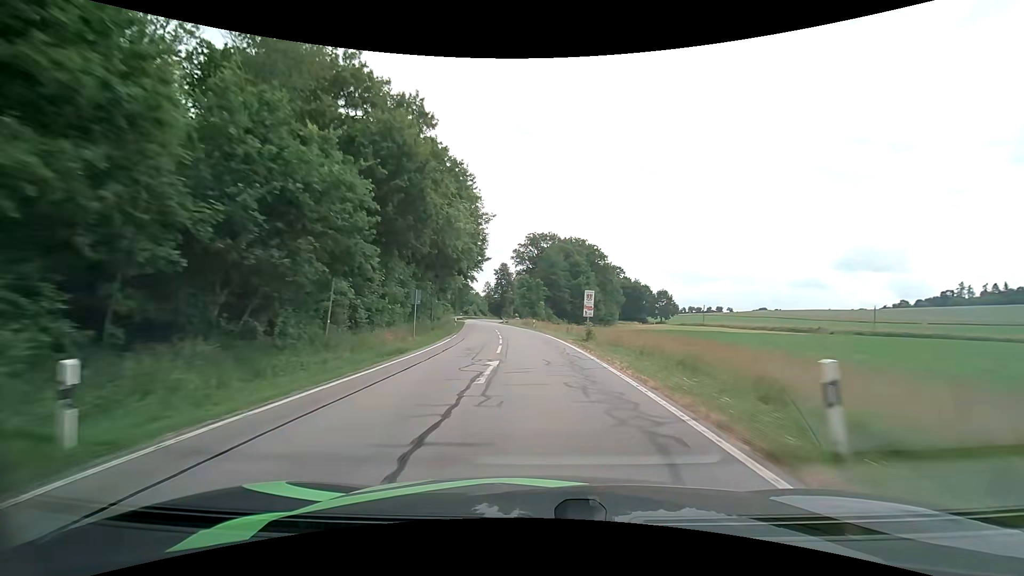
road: secondary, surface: asphalt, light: Day
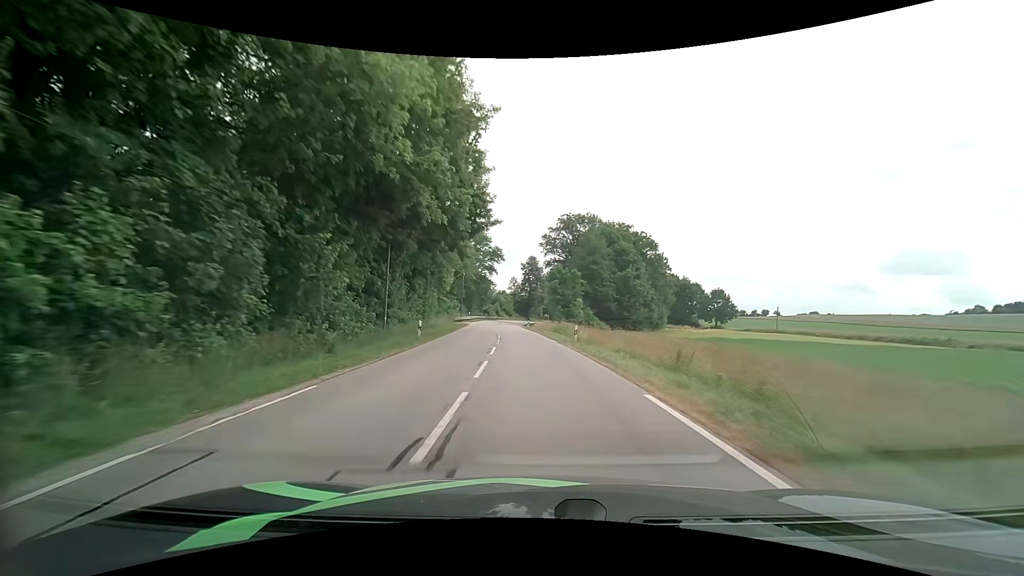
(-0.6, +24.6) m; -4°
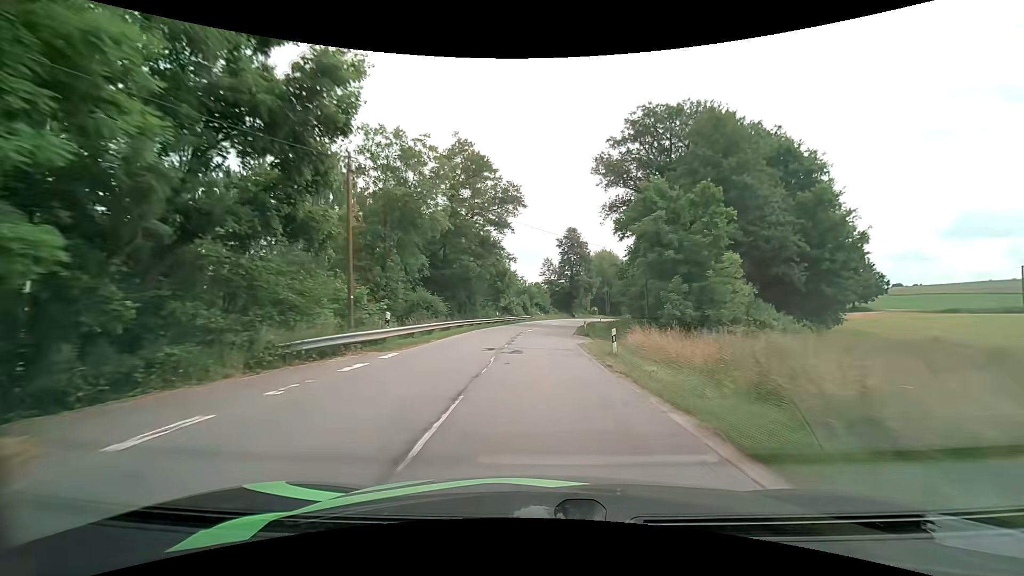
(-1.9, +49.4) m; -3°
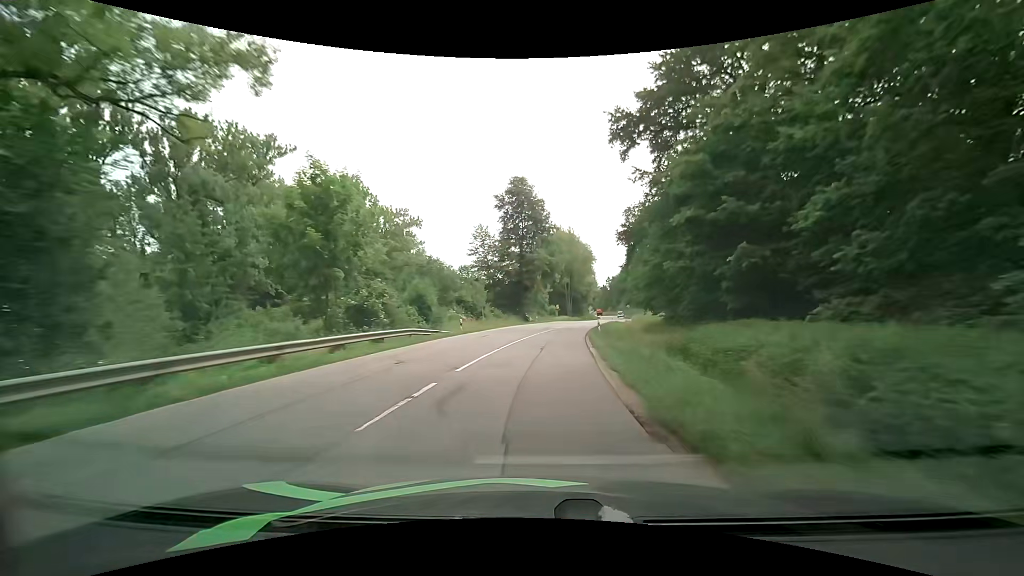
(+1.9, +48.4) m; +6°
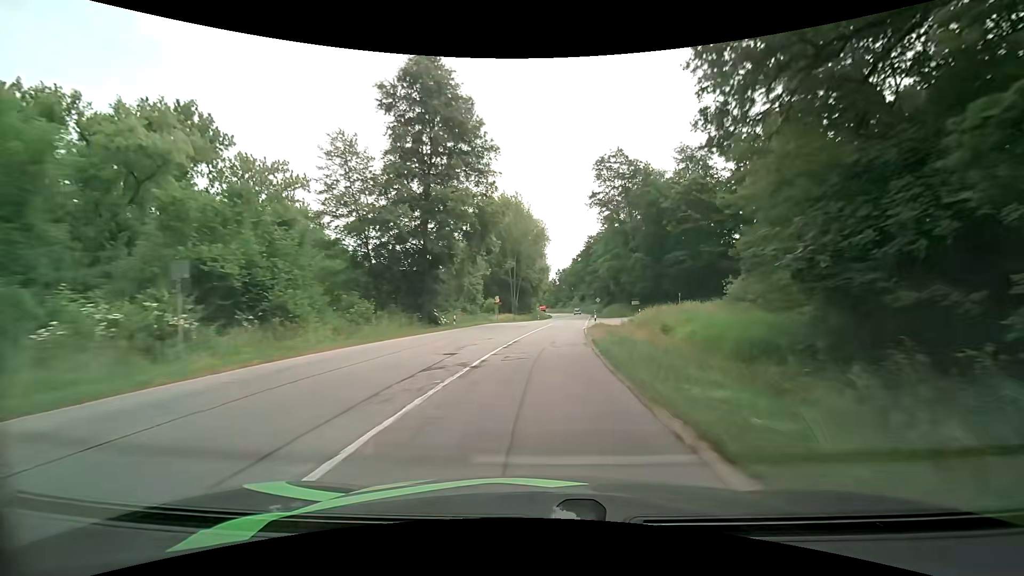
(+1.7, +36.2) m; +6°
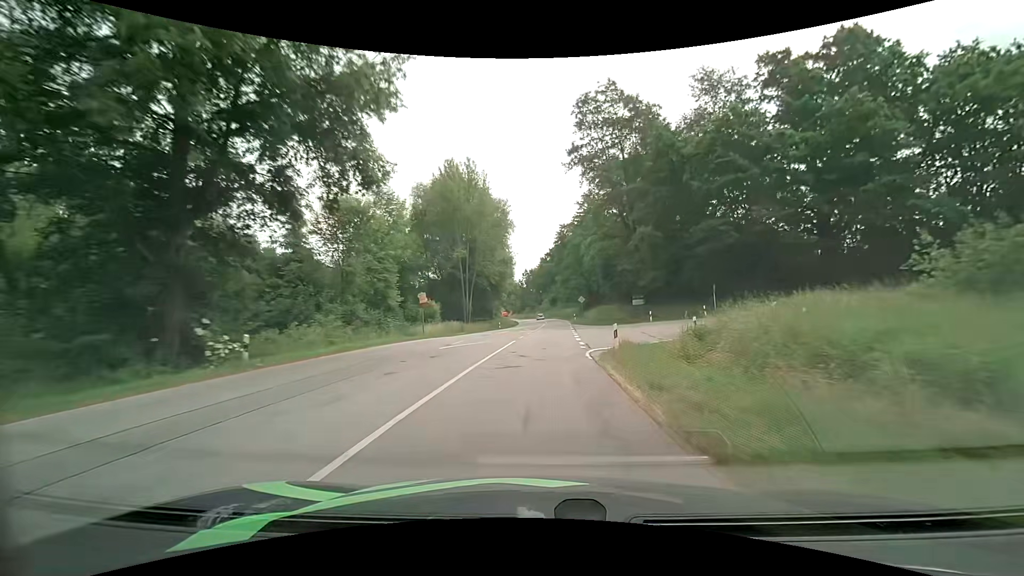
(+0.9, +24.3) m; +3°
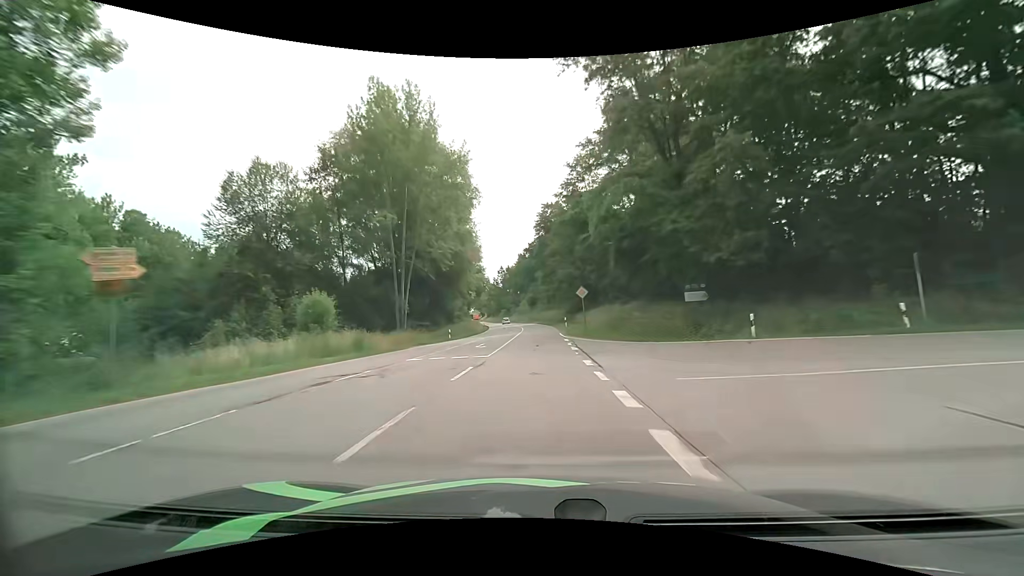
(+0.8, +24.4) m; +3°
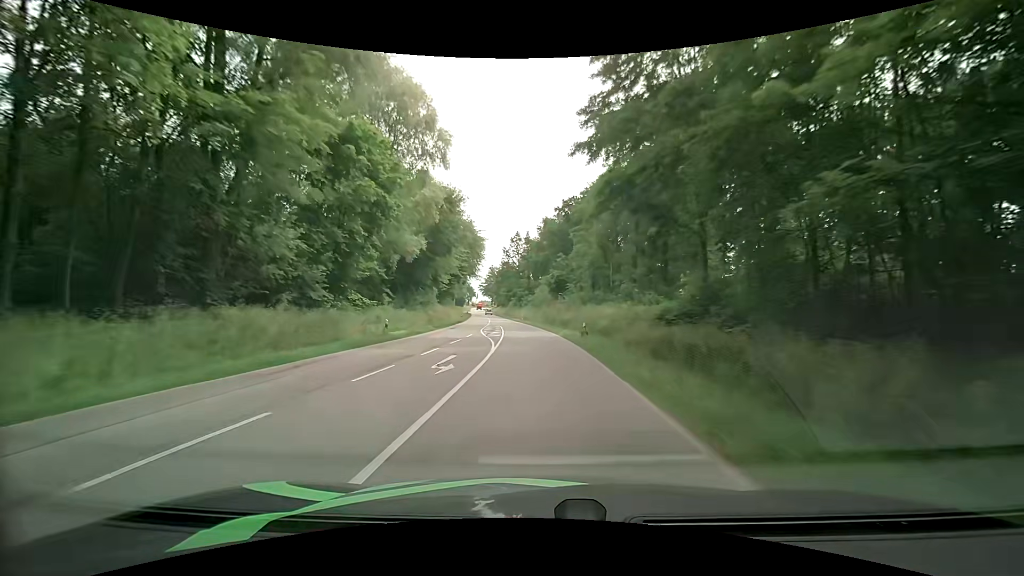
(-0.8, +61.4) m; -3°
(0, +10) (0, +20) (-1, +30) (-1, +40) (-2, +50) (-3, +60) (-5, +70) (-6, +80) (-7, +90) (-9, +100) m
